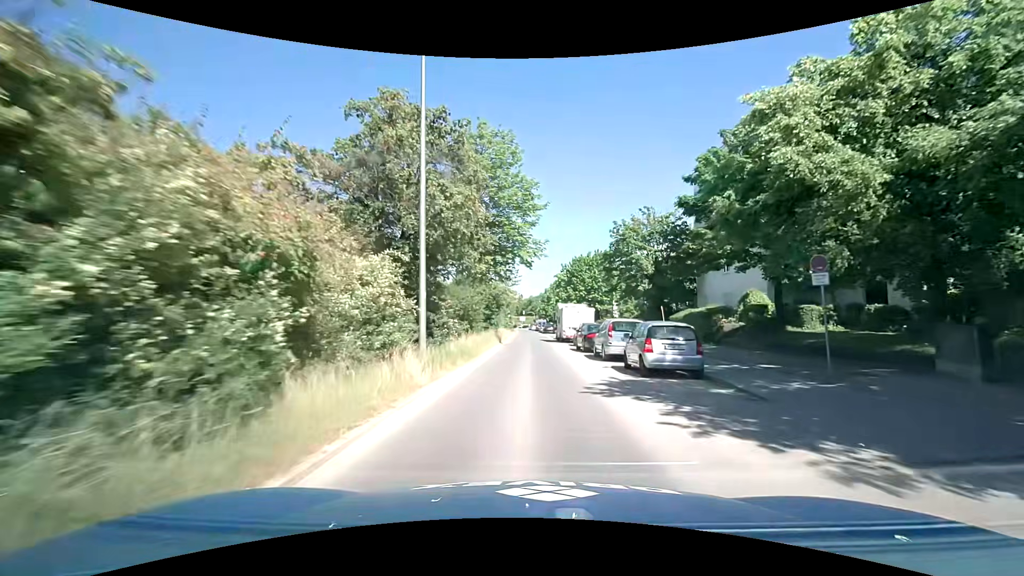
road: secondary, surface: asphalt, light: Day
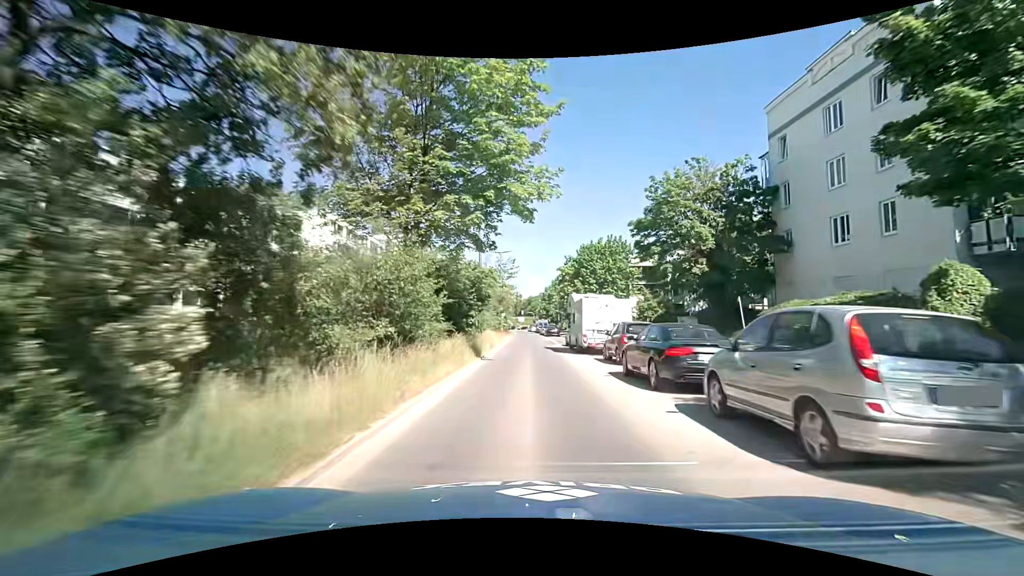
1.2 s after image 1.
(-0.1, +14.3) m; +1°
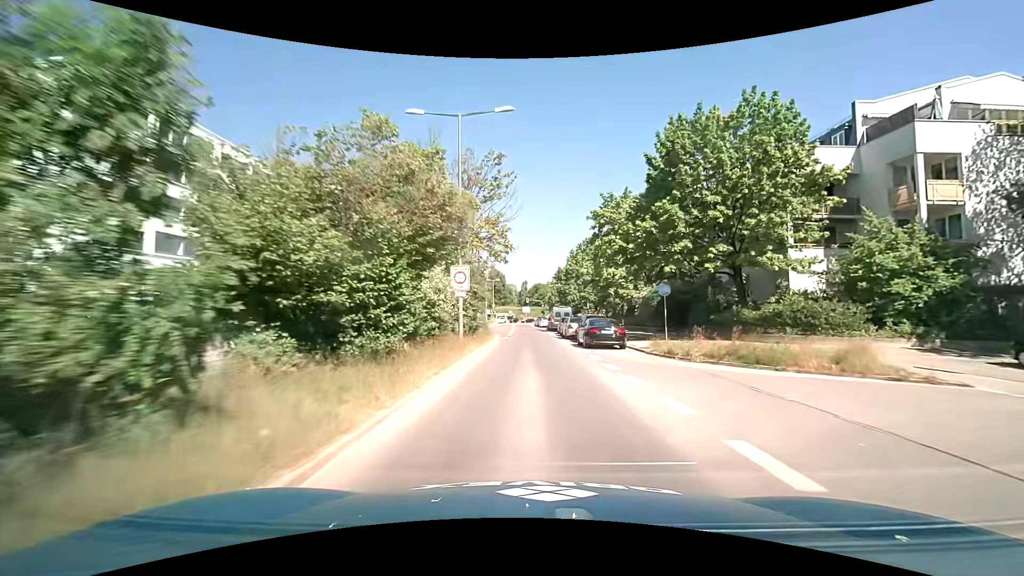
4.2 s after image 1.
(-0.7, +40.2) m; -2°
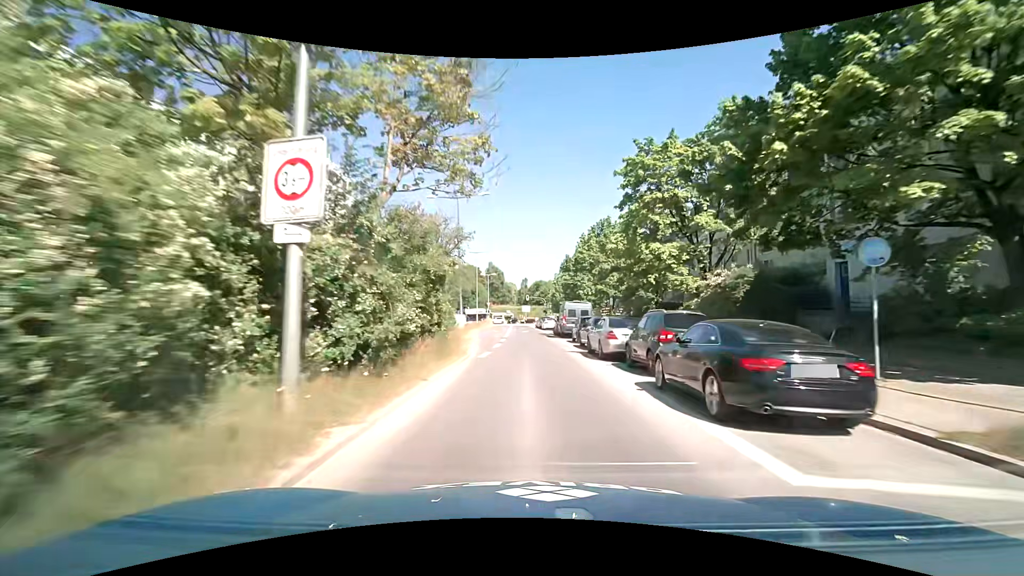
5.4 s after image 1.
(0.0, +15.5) m; 0°
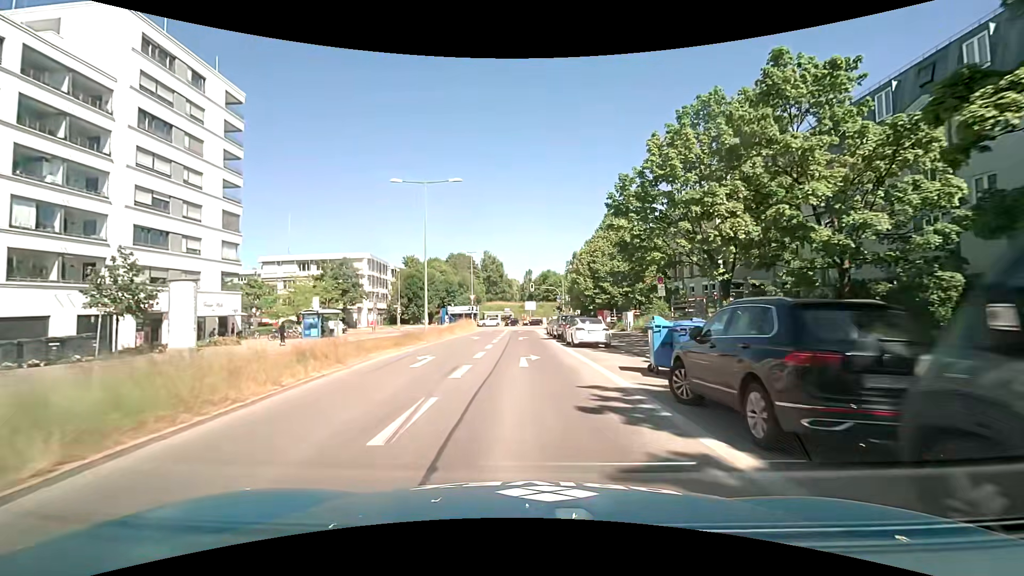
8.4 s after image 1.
(+0.1, +35.8) m; 0°
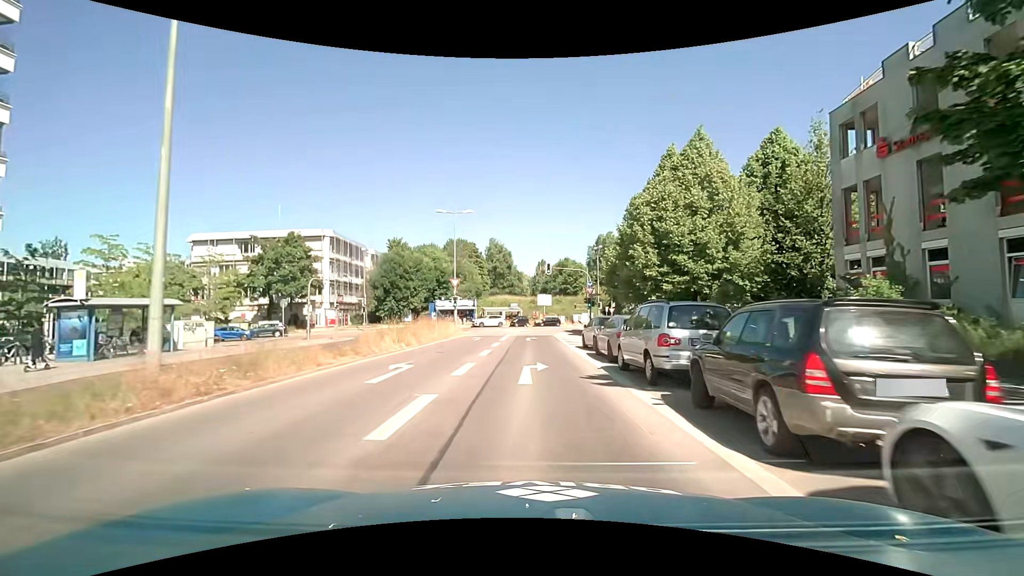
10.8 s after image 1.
(-0.1, +24.0) m; -1°
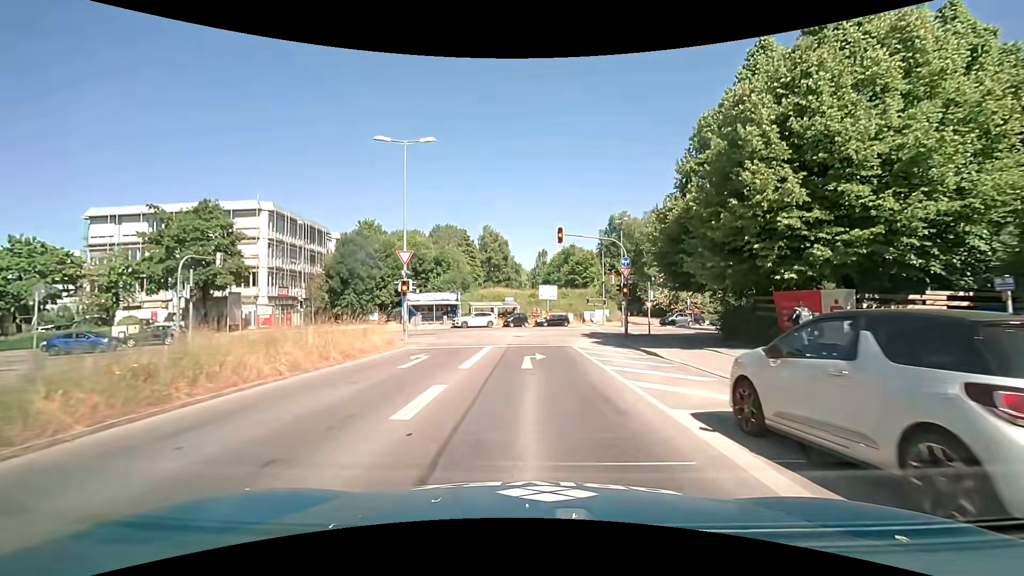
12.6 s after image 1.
(0.0, +17.2) m; 0°
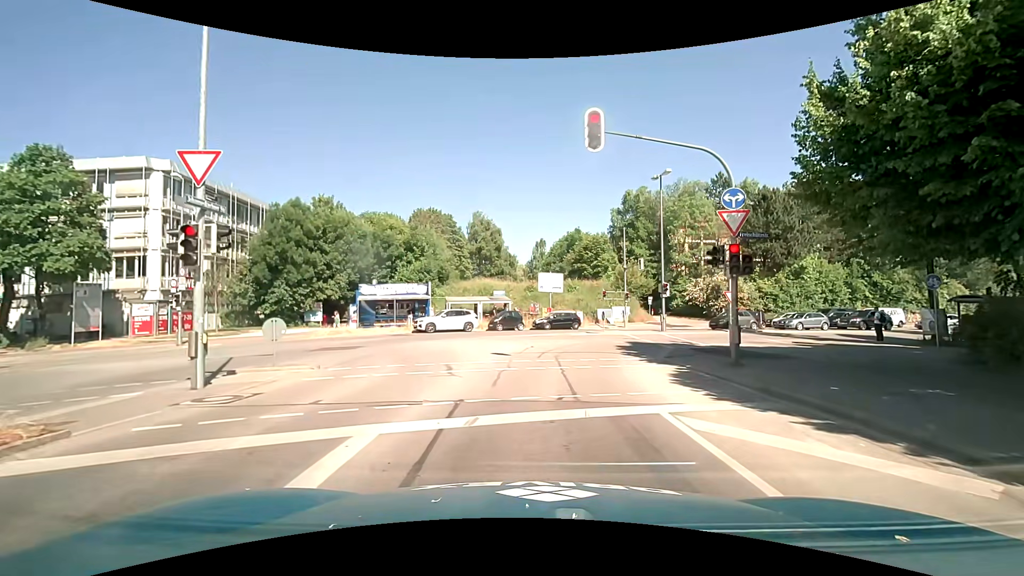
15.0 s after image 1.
(+0.1, +15.0) m; 0°
